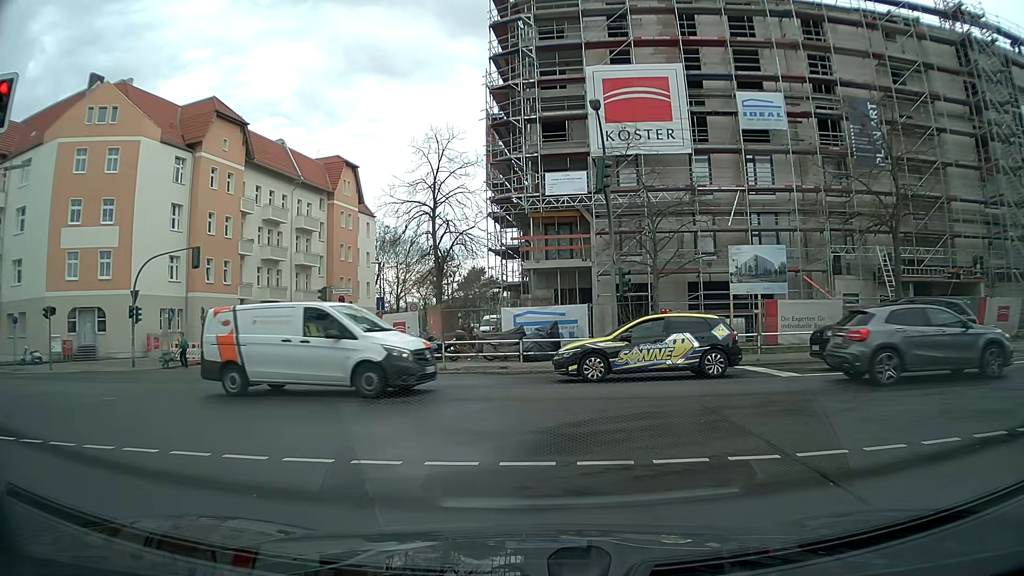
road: residential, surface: asphalt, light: Day
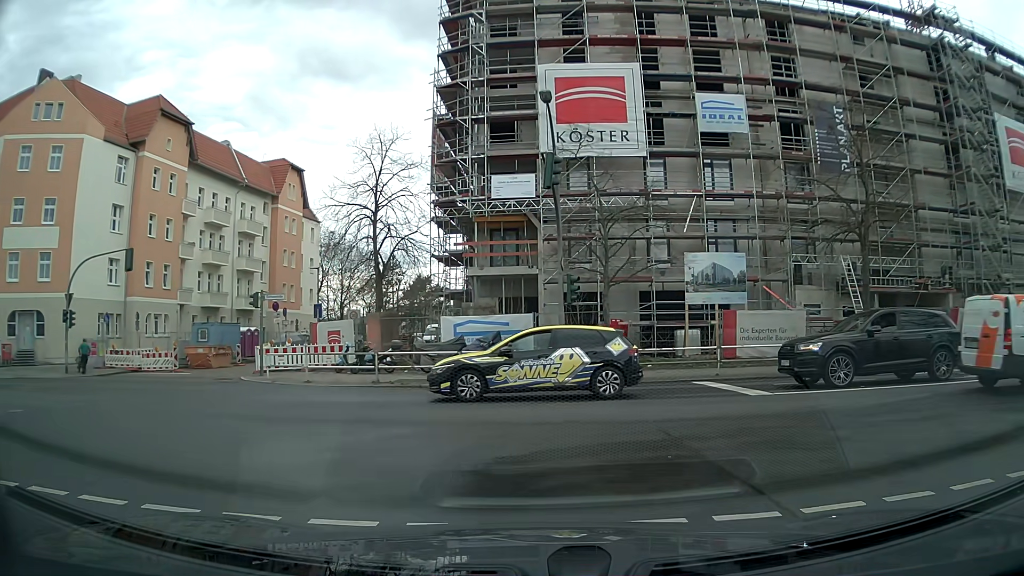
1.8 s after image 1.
(+0.1, +1.9) m; +7°
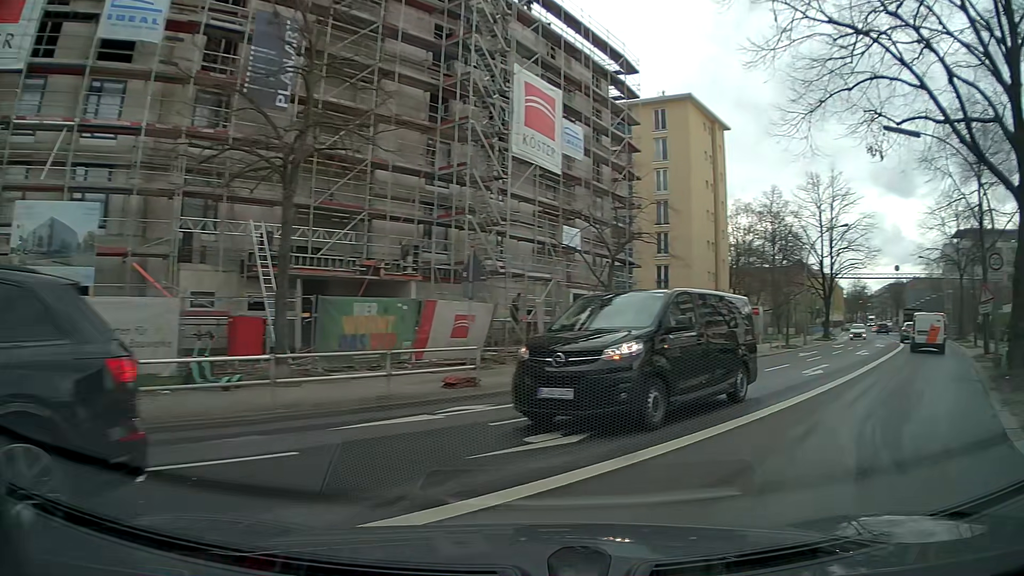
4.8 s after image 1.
(+4.2, +10.1) m; +52°
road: secondary
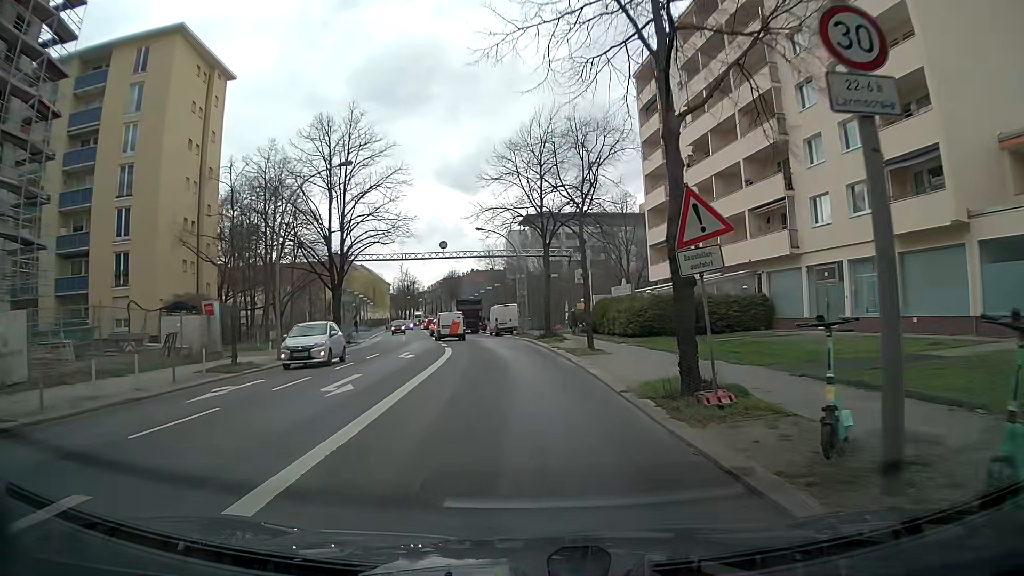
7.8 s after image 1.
(+8.8, +15.5) m; +40°
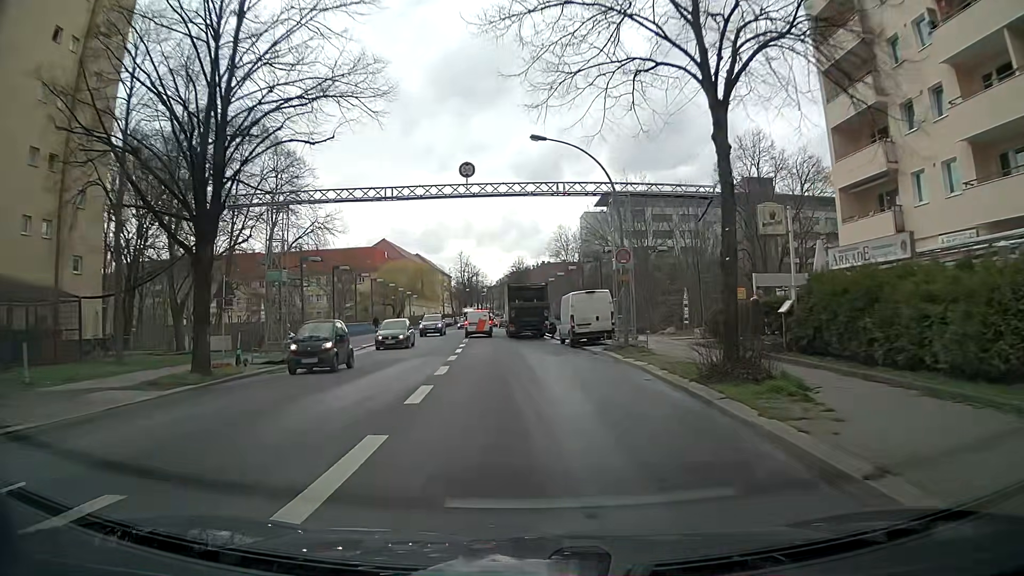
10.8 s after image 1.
(-2.1, +24.7) m; -8°
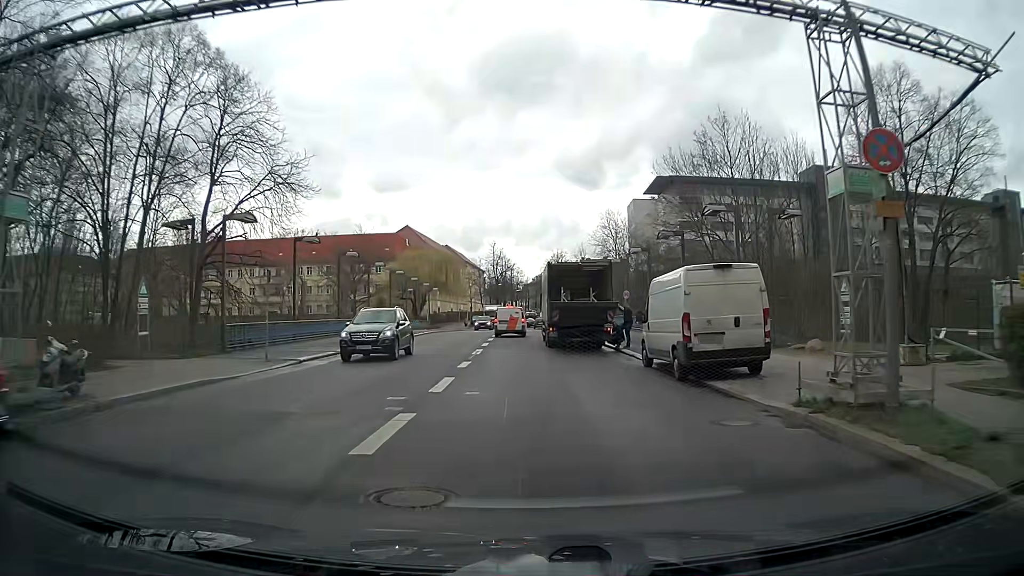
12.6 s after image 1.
(-0.6, +16.2) m; -3°
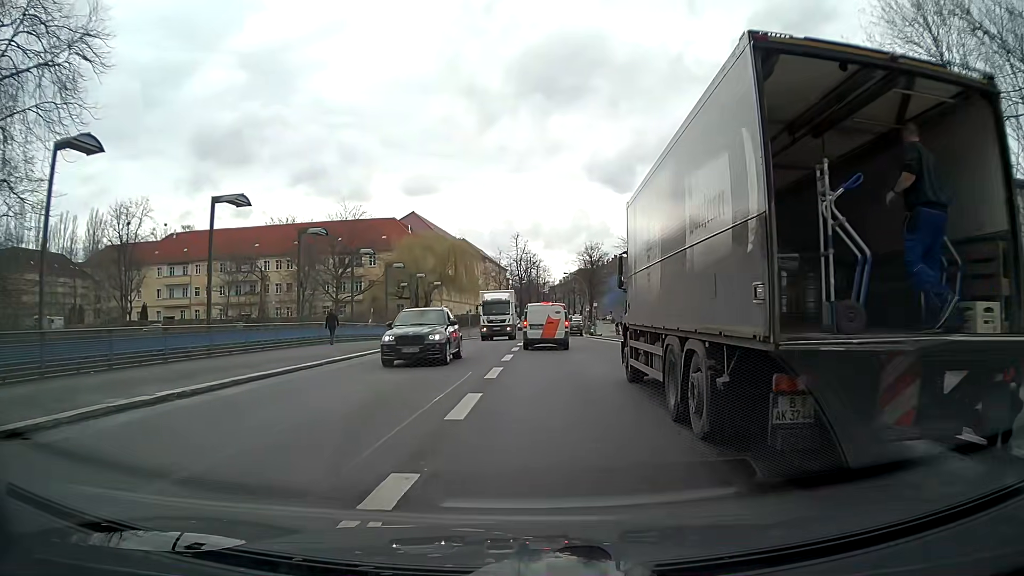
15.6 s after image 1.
(-0.5, +21.8) m; -2°
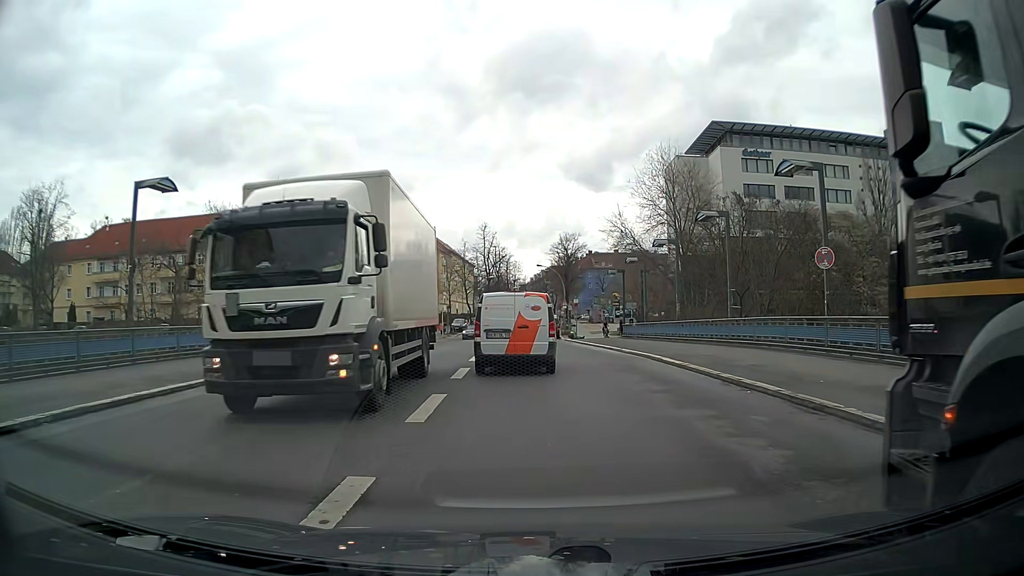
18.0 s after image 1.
(+0.2, +12.0) m; +2°
